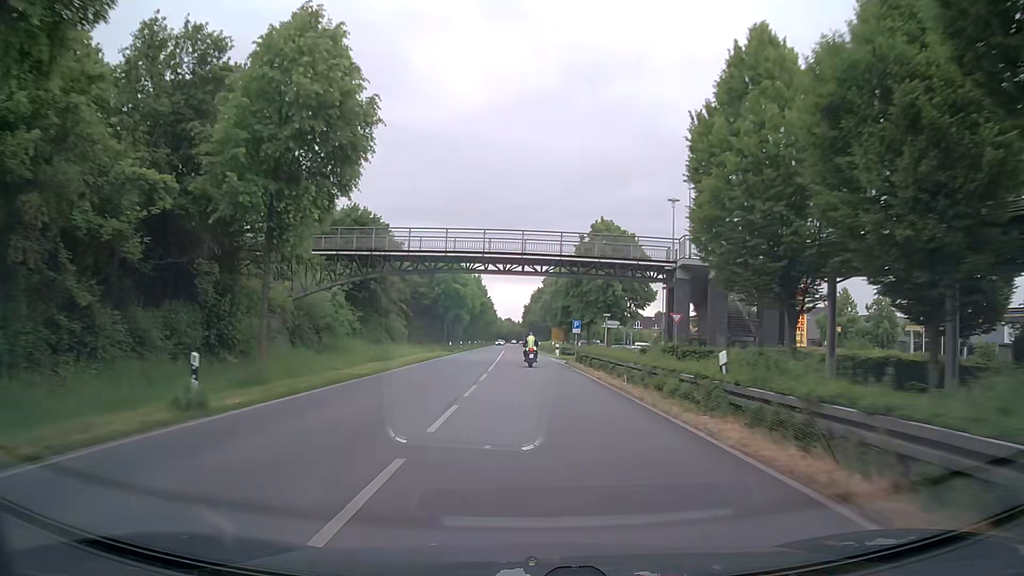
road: primary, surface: asphalt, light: Day
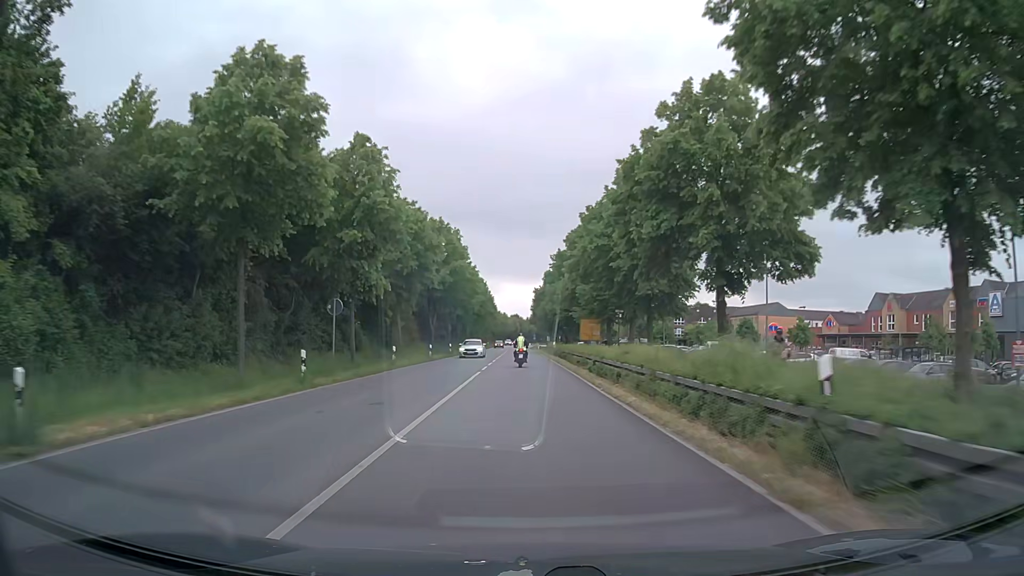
(-0.6, +54.5) m; -1°
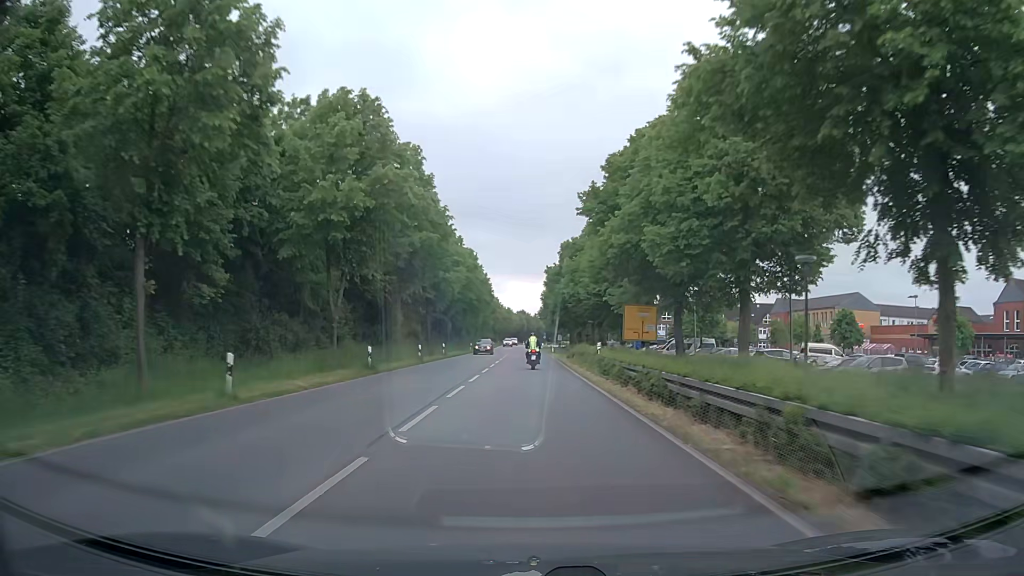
(-0.2, +32.9) m; -1°
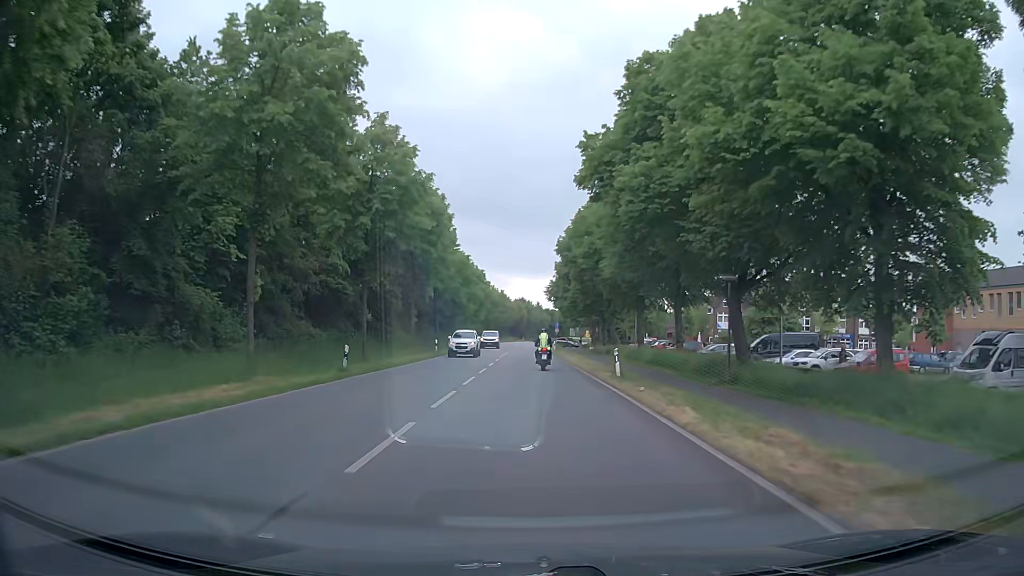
(-0.1, +51.6) m; -1°
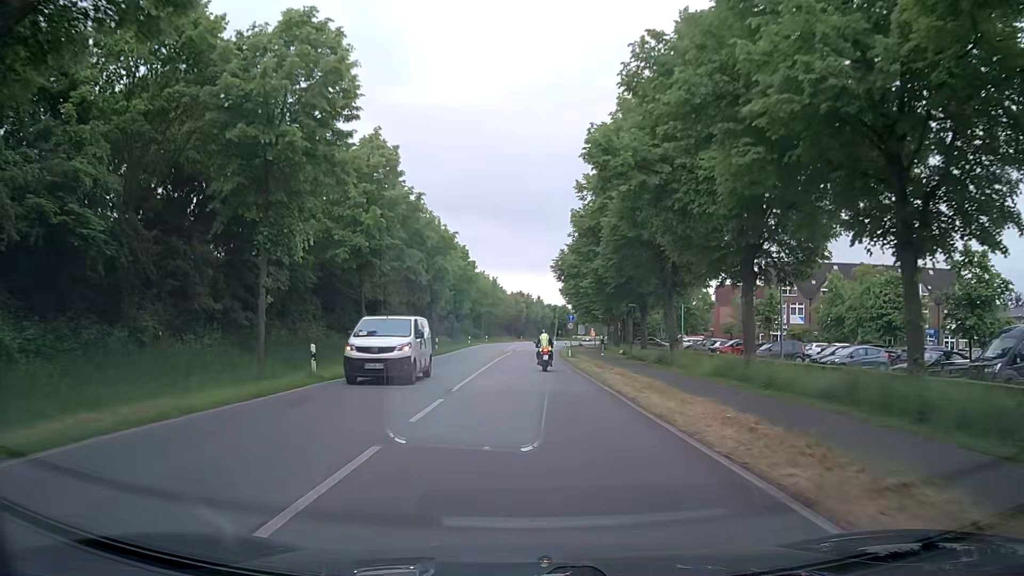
(+0.6, +26.4) m; +1°
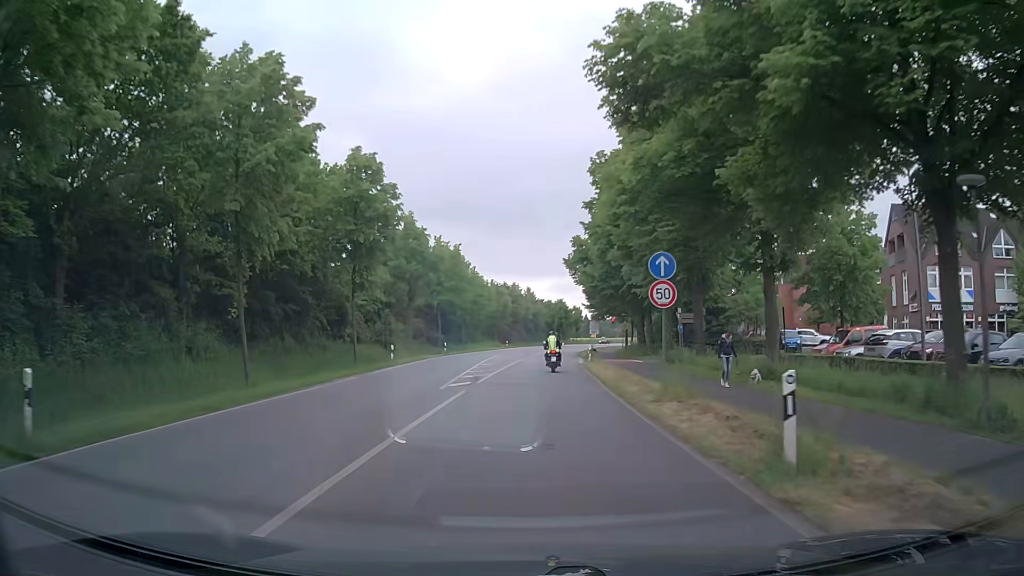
(-0.1, +39.2) m; +1°
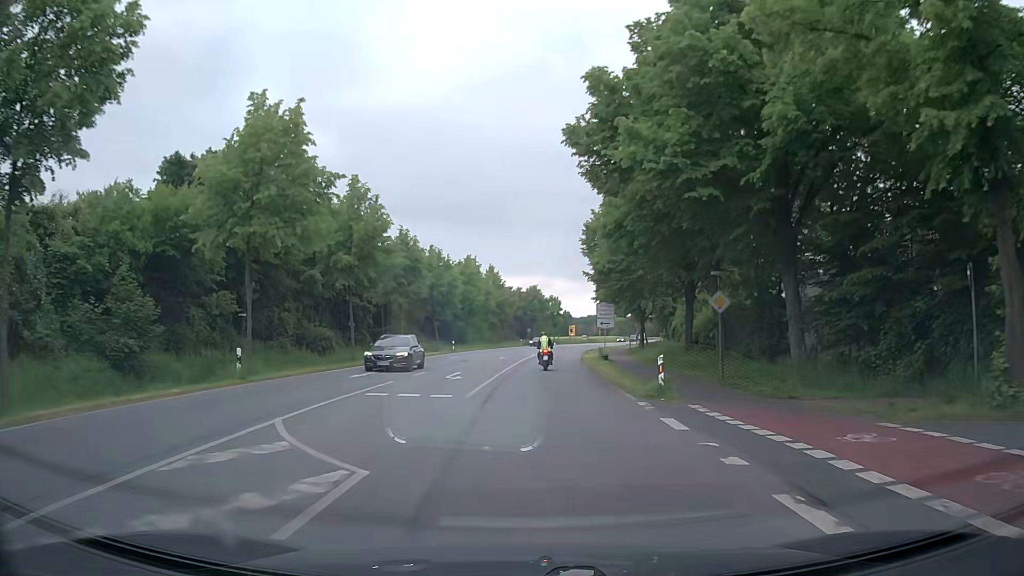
(+0.7, +37.6) m; +2°
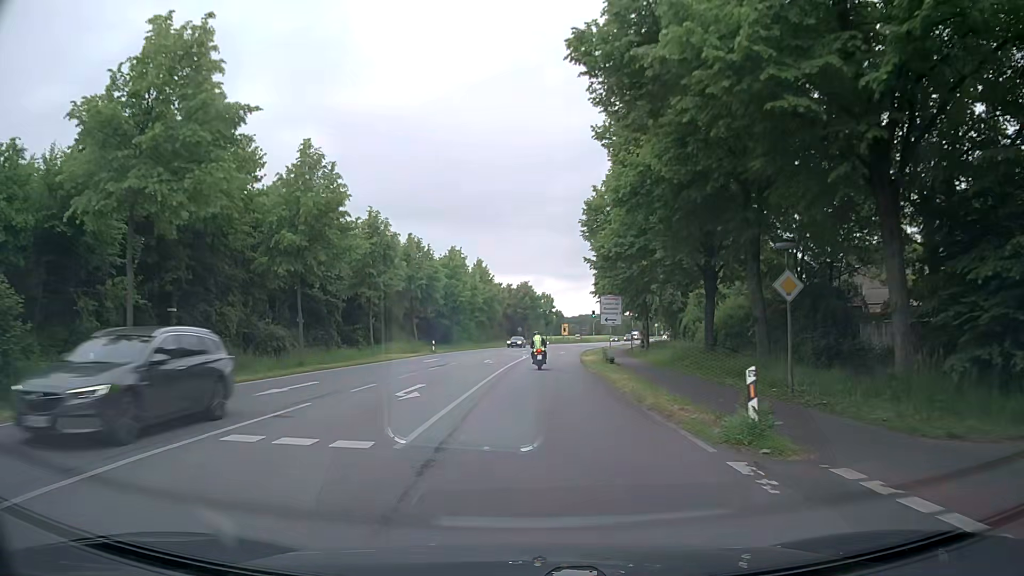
(0.0, +7.4) m; +1°
(0, +10) (0, +20) (+1, +30) (+1, +40) (+1, +50) (+1, +60) (+1, +70) (+1, +80) (+2, +90) (+4, +100) m
